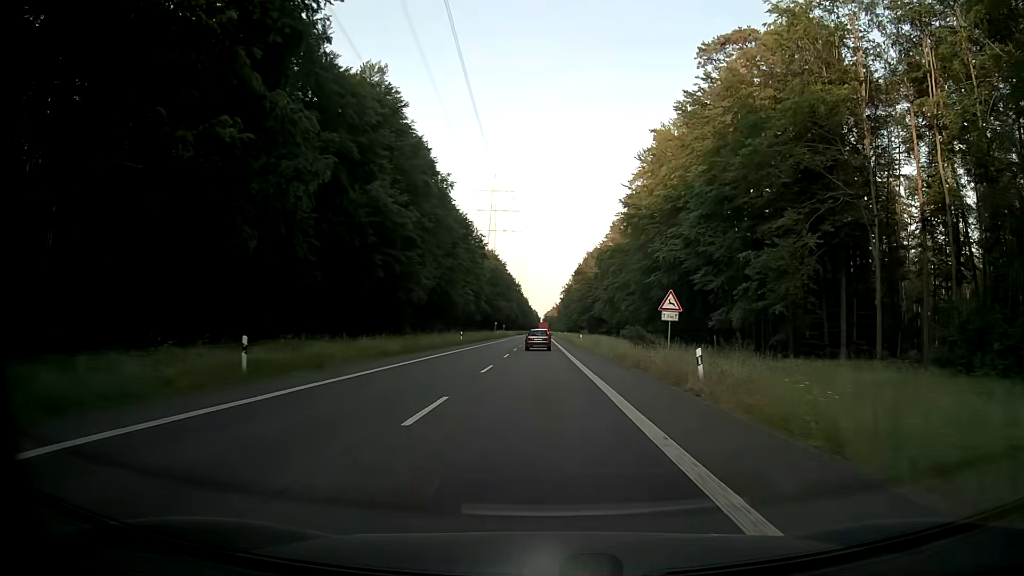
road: secondary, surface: asphalt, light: Day
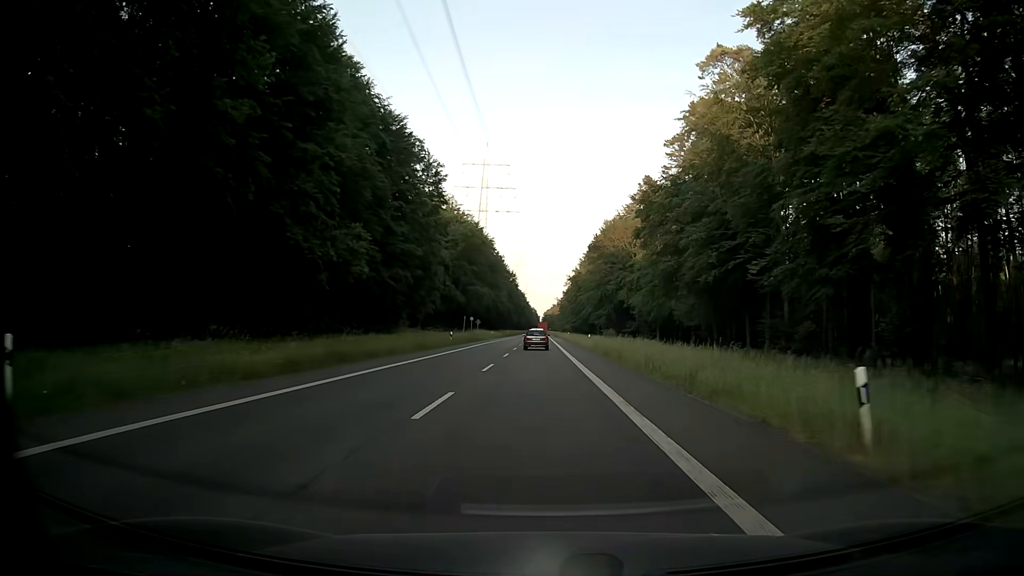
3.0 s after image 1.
(0.0, +59.3) m; 0°
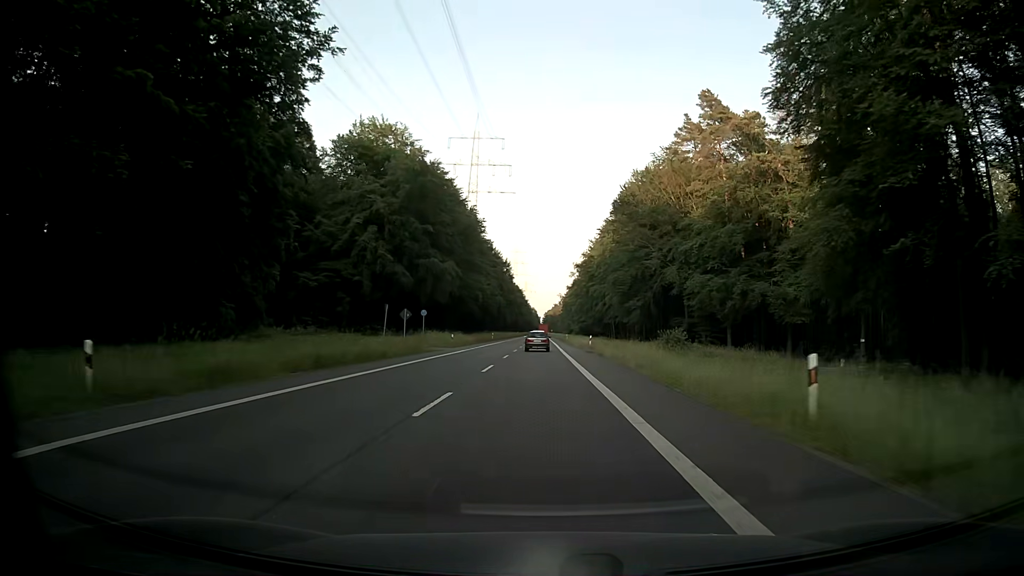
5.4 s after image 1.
(0.0, +47.8) m; 0°
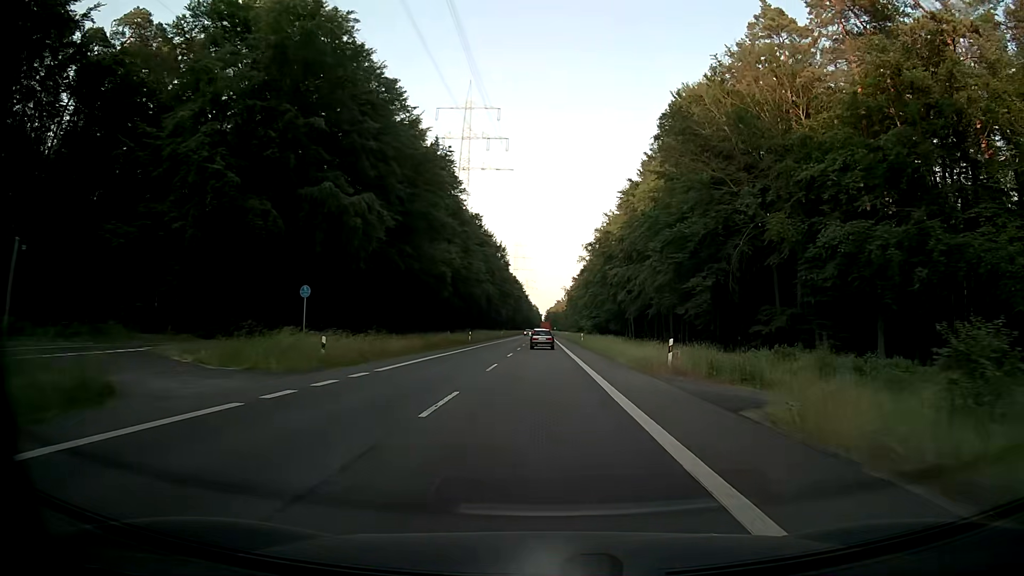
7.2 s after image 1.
(-0.1, +36.1) m; 0°
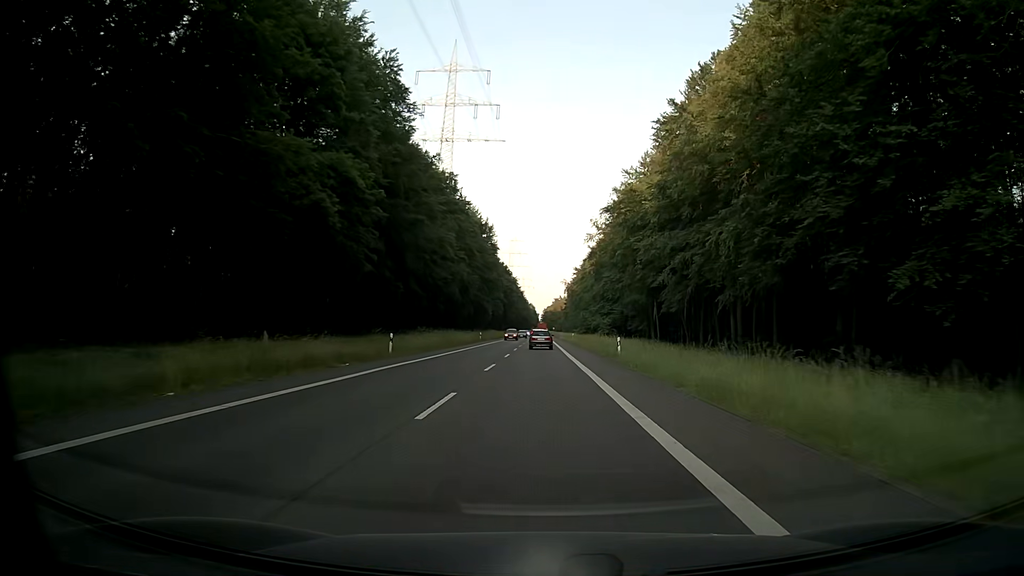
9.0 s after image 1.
(+0.1, +36.3) m; 0°
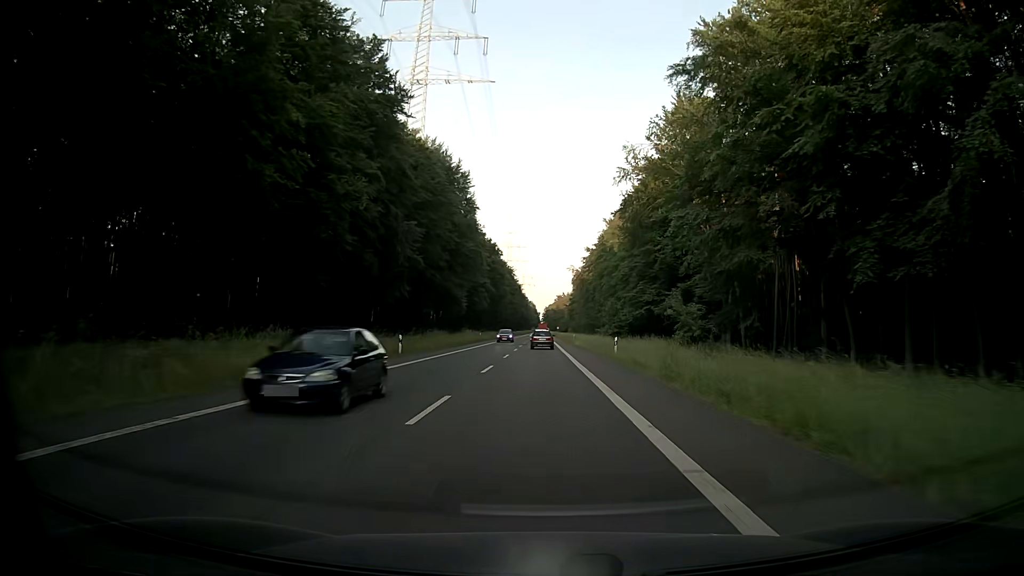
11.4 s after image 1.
(+0.1, +48.6) m; 0°
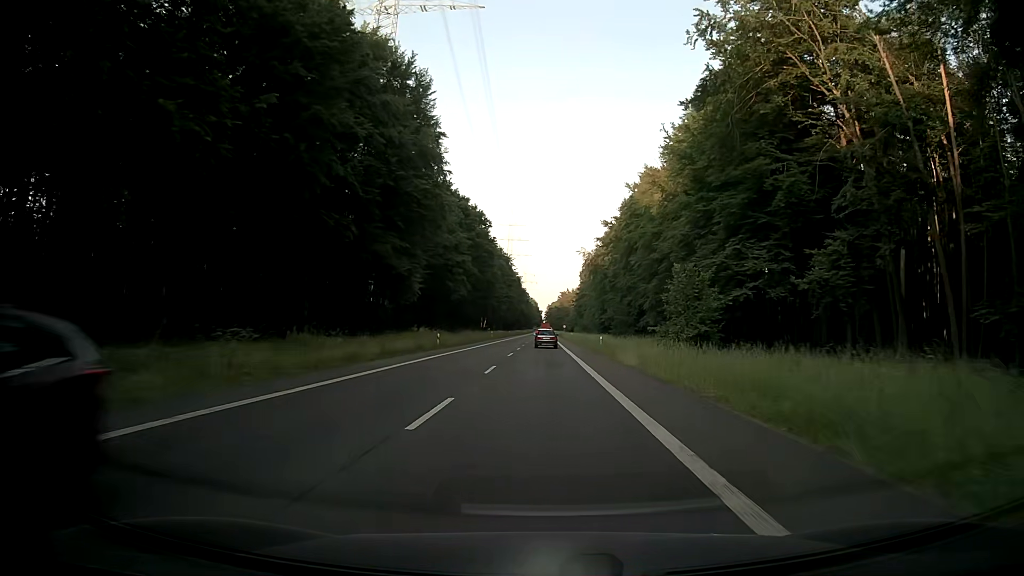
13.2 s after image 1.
(-0.1, +36.6) m; 0°
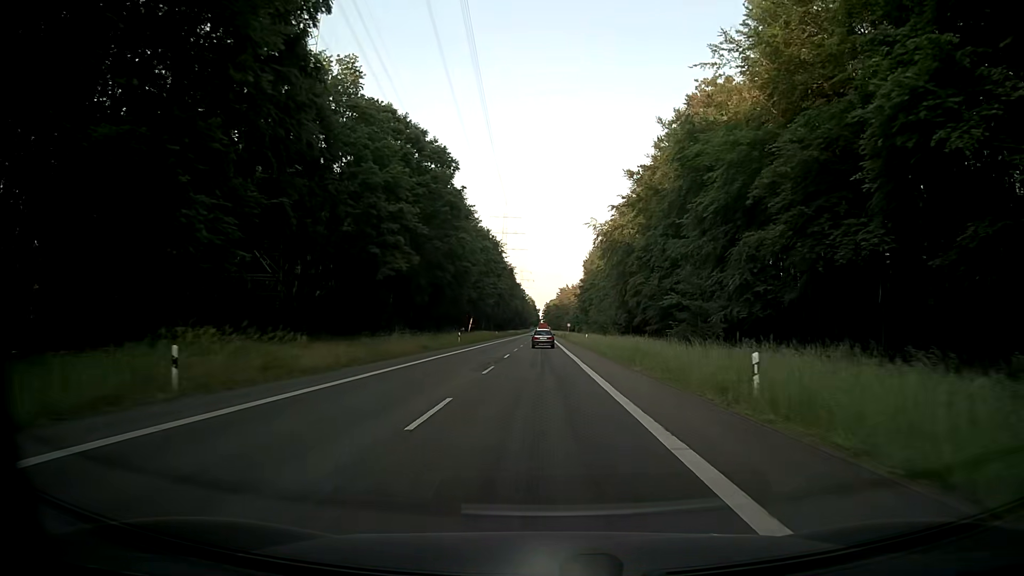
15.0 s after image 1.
(+0.1, +36.6) m; 0°
(0, +10) (0, +20) (0, +30) (0, +40) (0, +50) (0, +60) (0, +70) (0, +80) (0, +90) (0, +100) m
